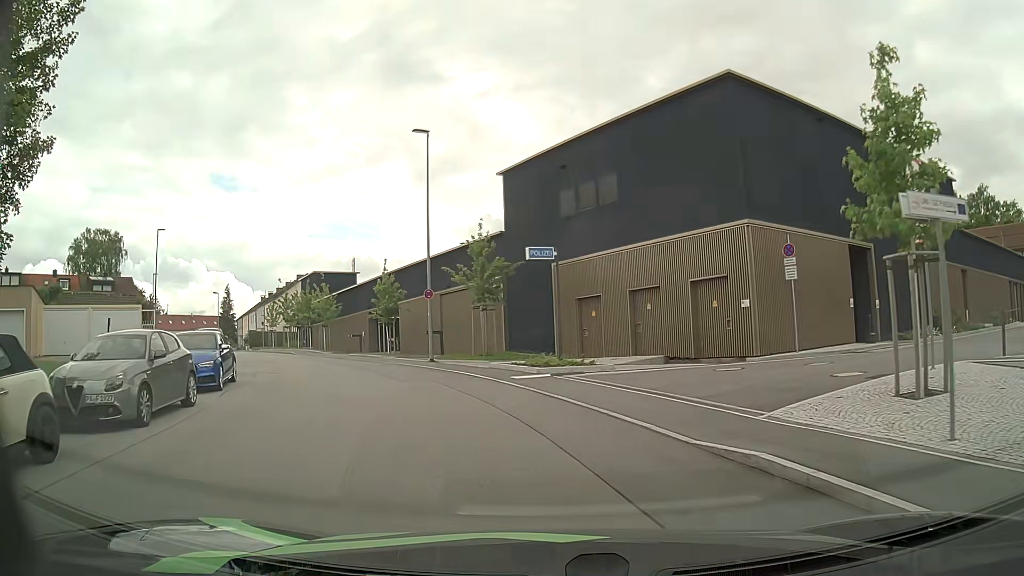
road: residential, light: Day
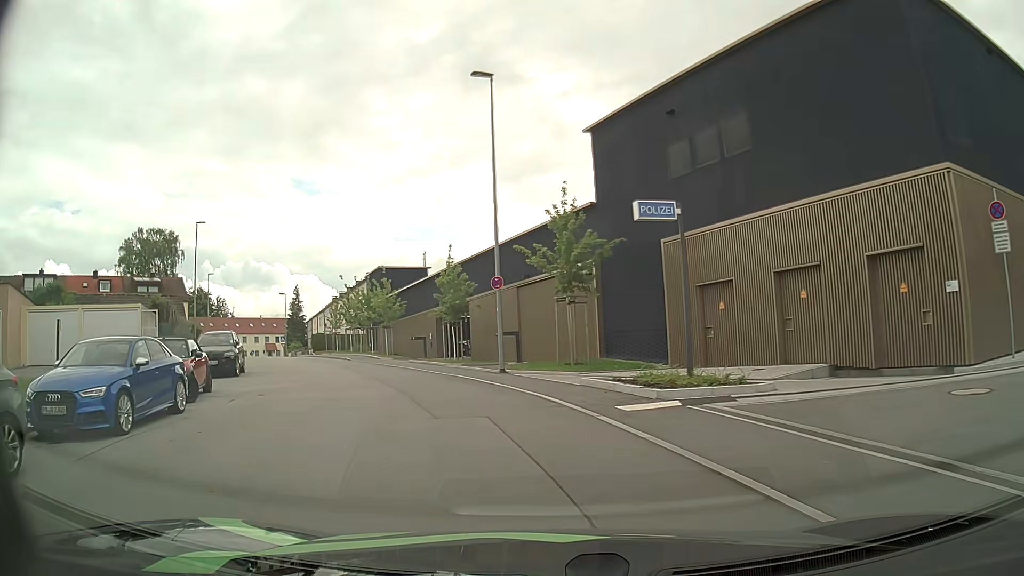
(-0.4, +7.2) m; -8°
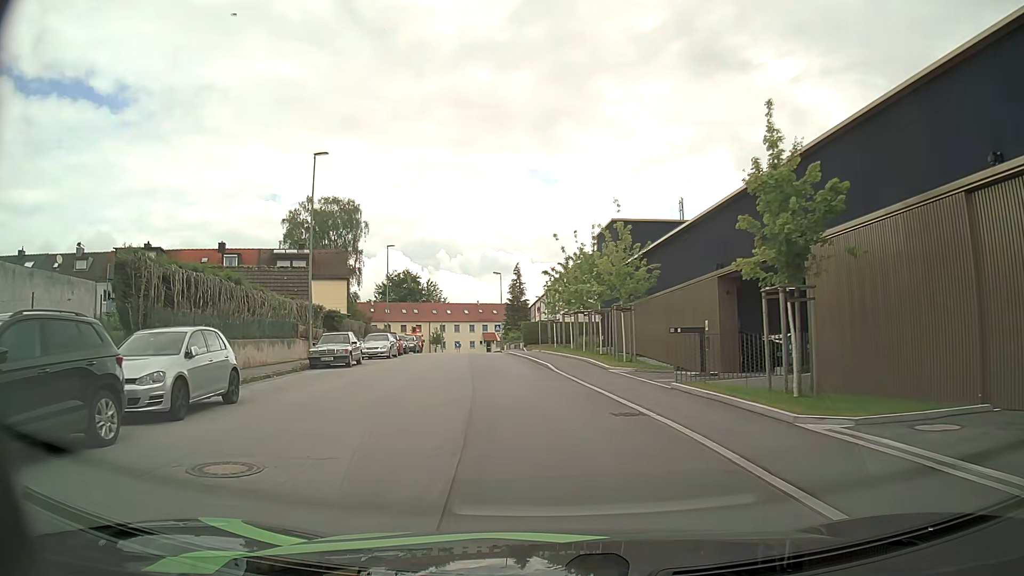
(-3.8, +19.7) m; -21°
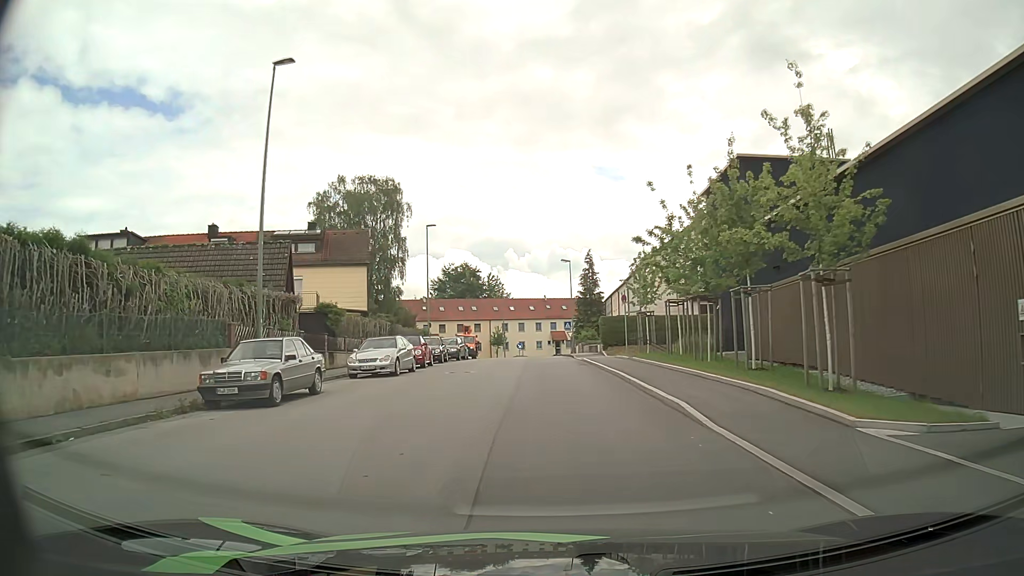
(-0.7, +13.4) m; -5°
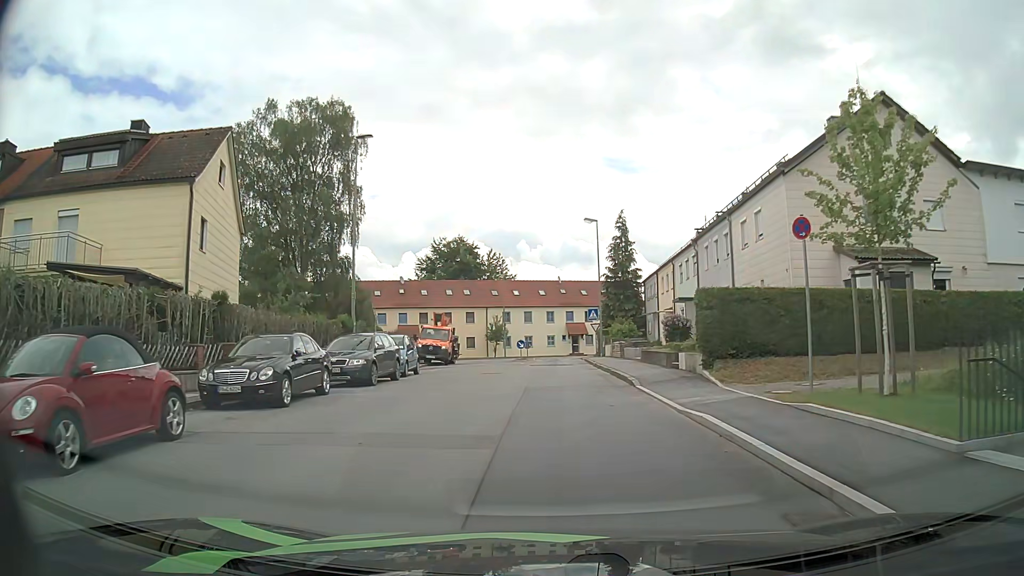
(-0.3, +23.1) m; -1°
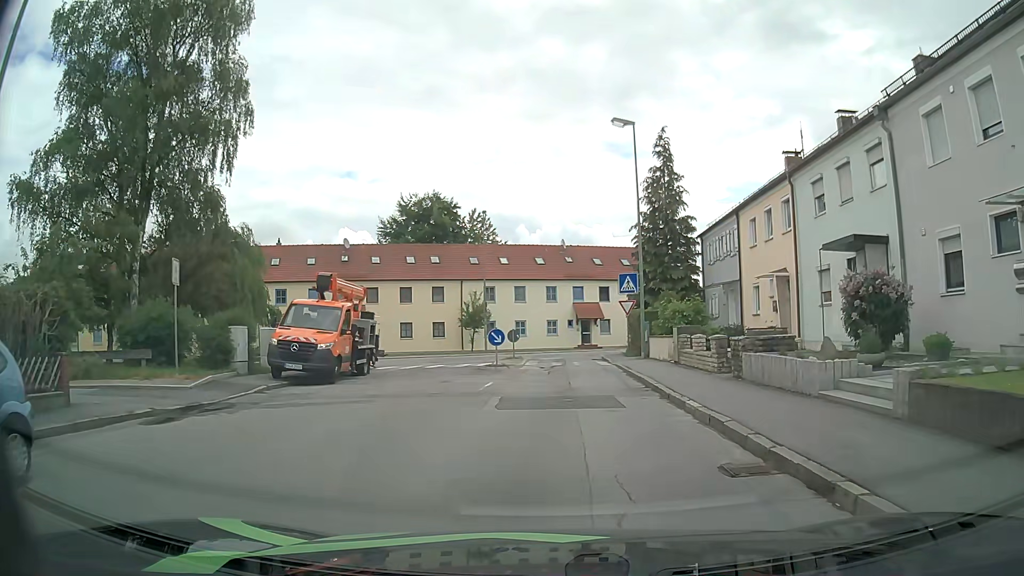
(-0.2, +21.4) m; 0°
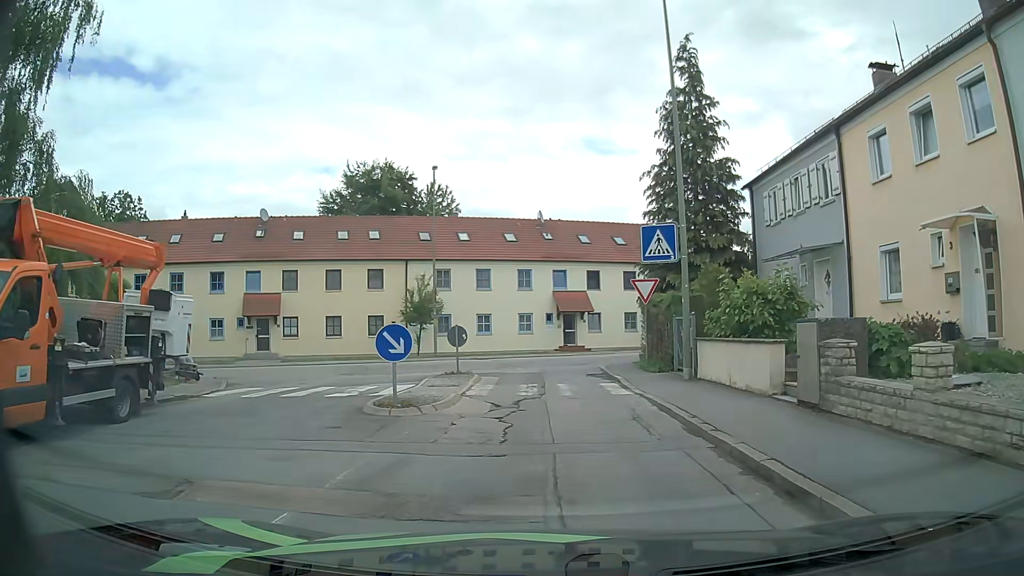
(+0.1, +12.5) m; +1°
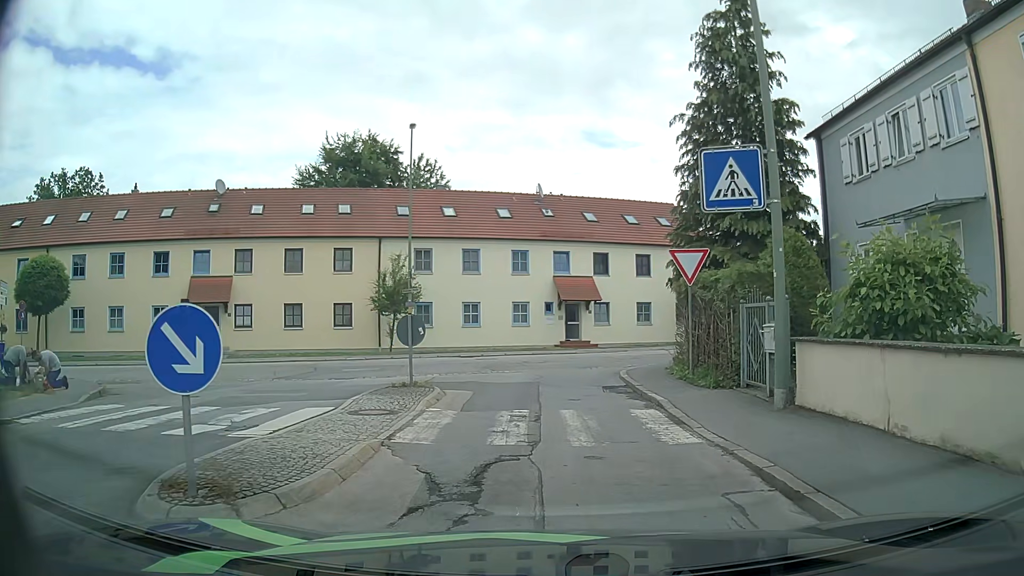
(+0.1, +6.2) m; 0°
